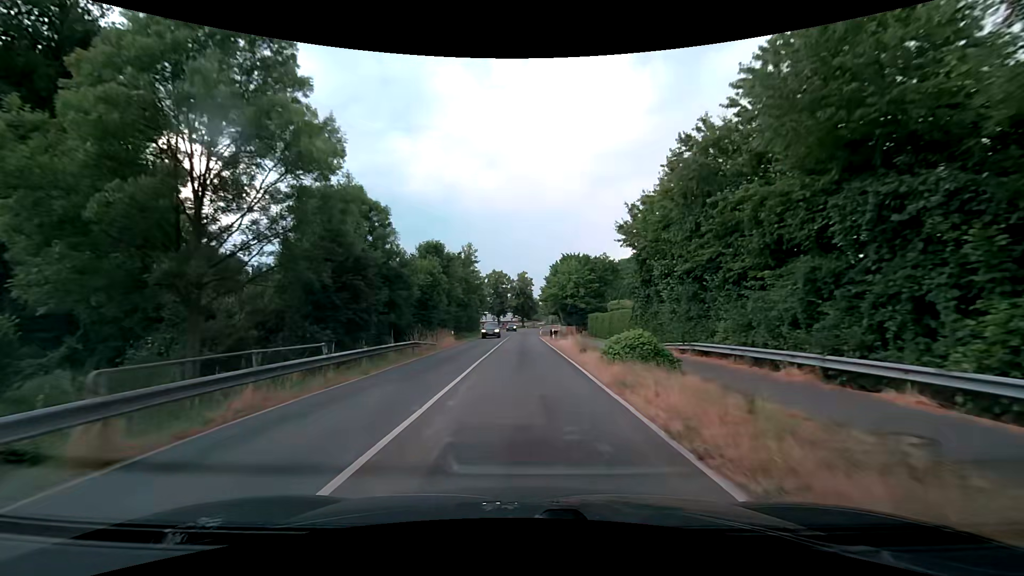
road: secondary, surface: asphalt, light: Day
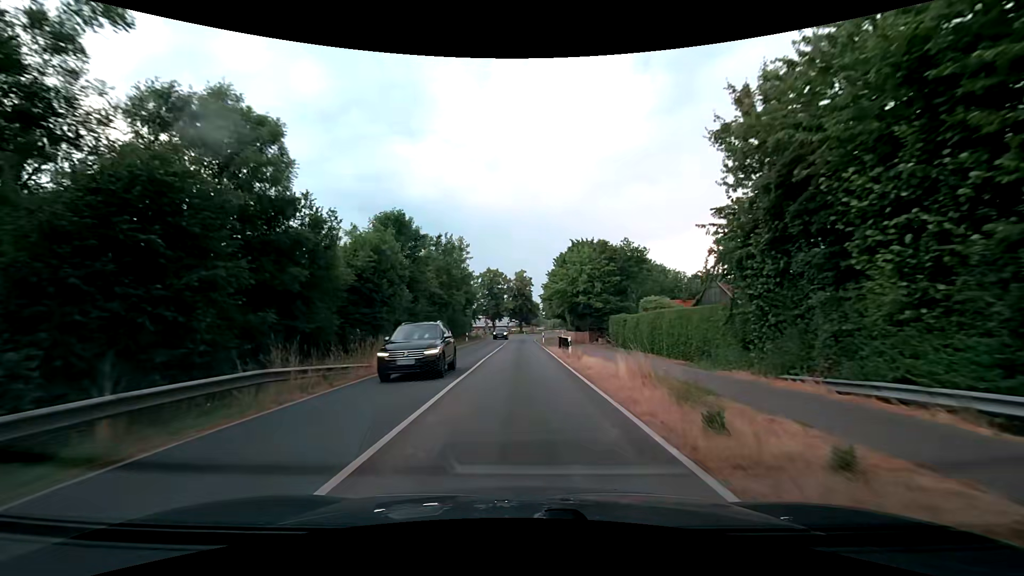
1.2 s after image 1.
(+0.1, +15.6) m; +1°
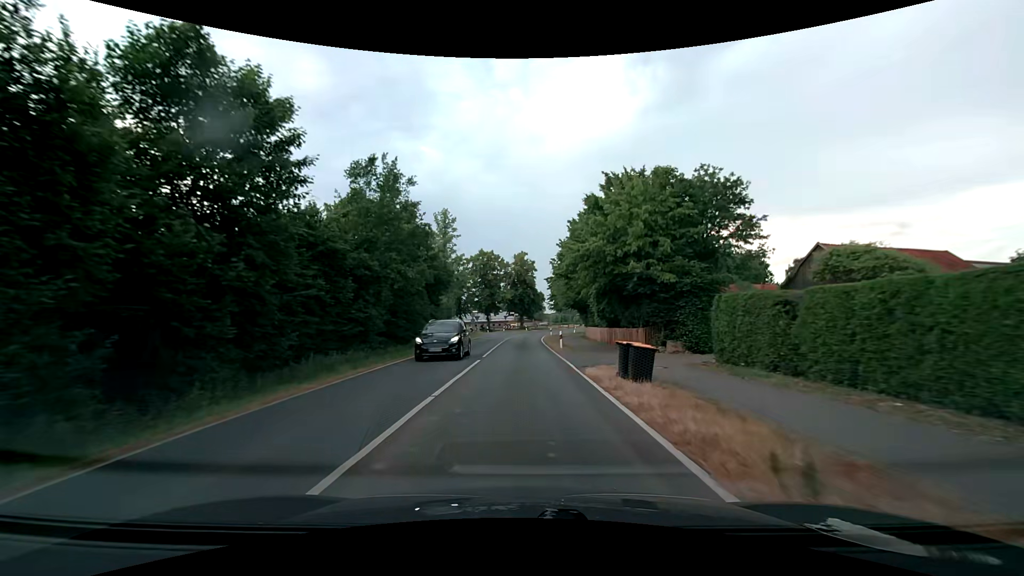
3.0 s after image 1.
(-0.1, +23.4) m; 0°
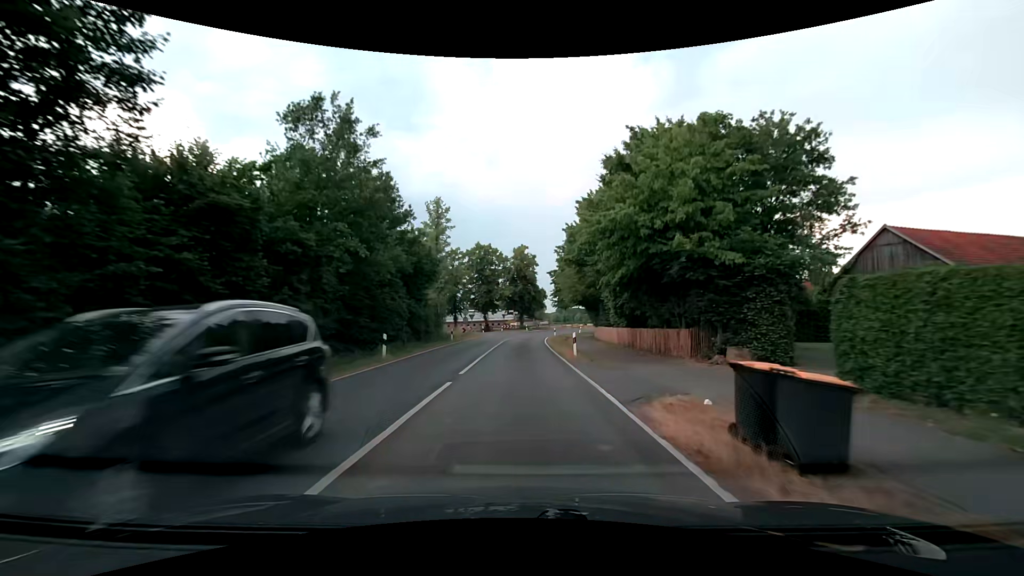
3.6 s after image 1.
(0.0, +7.8) m; 0°
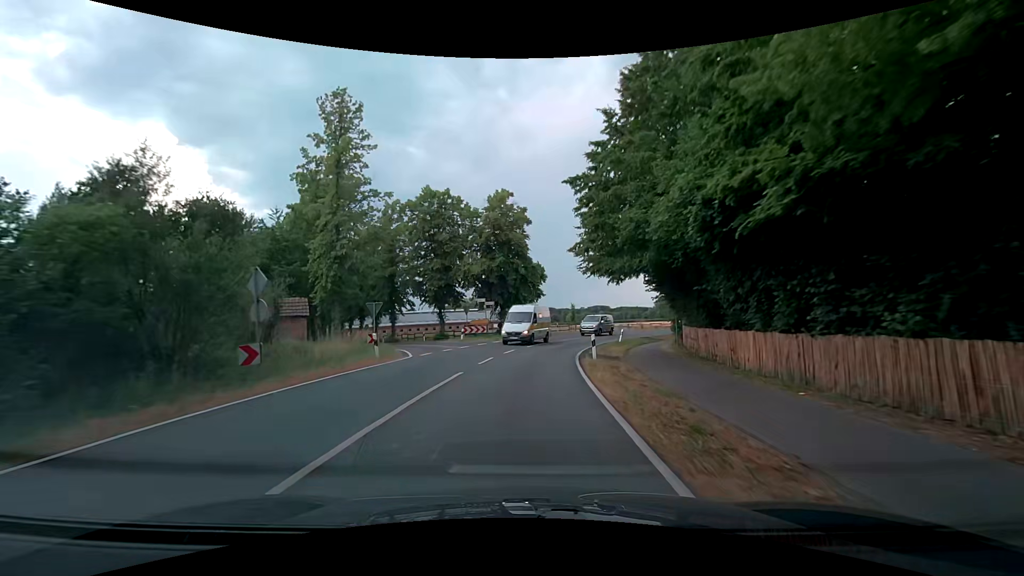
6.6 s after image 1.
(+0.3, +39.1) m; +1°
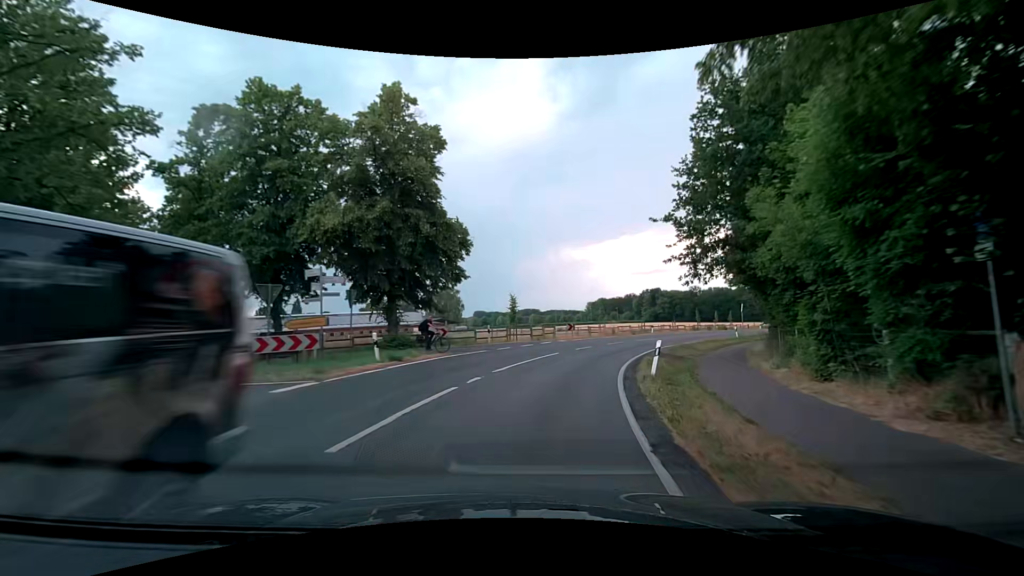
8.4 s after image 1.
(+1.1, +23.4) m; +7°
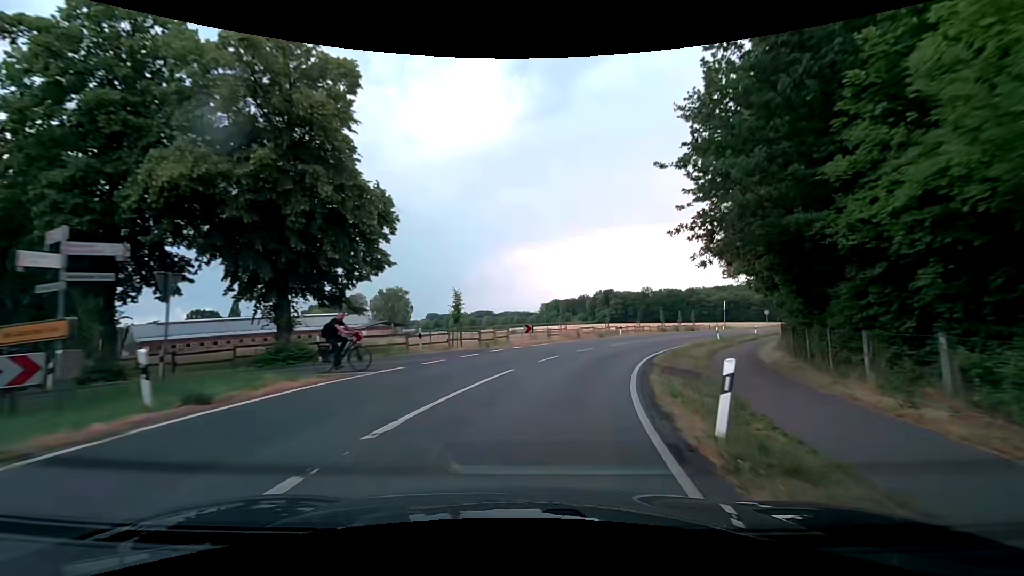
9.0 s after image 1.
(+0.3, +7.8) m; +5°
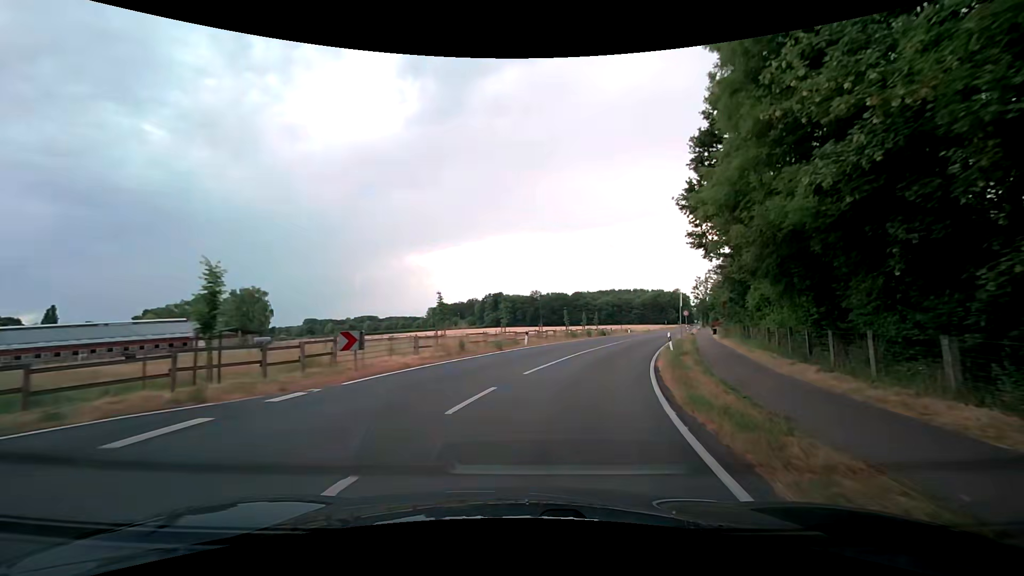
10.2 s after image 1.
(+1.6, +15.4) m; +13°
(+1, +10) (+3, +20) (+6, +29) (+9, +39) (+12, +48) (+16, +58) (+19, +67) (+22, +76) (+26, +86) (+29, +95) m
